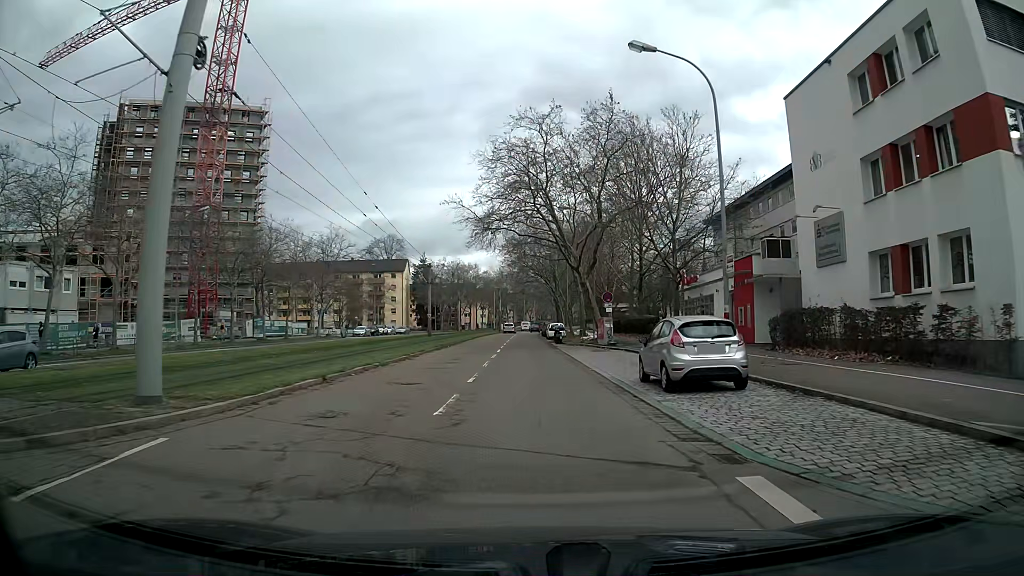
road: tertiary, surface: asphalt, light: Day
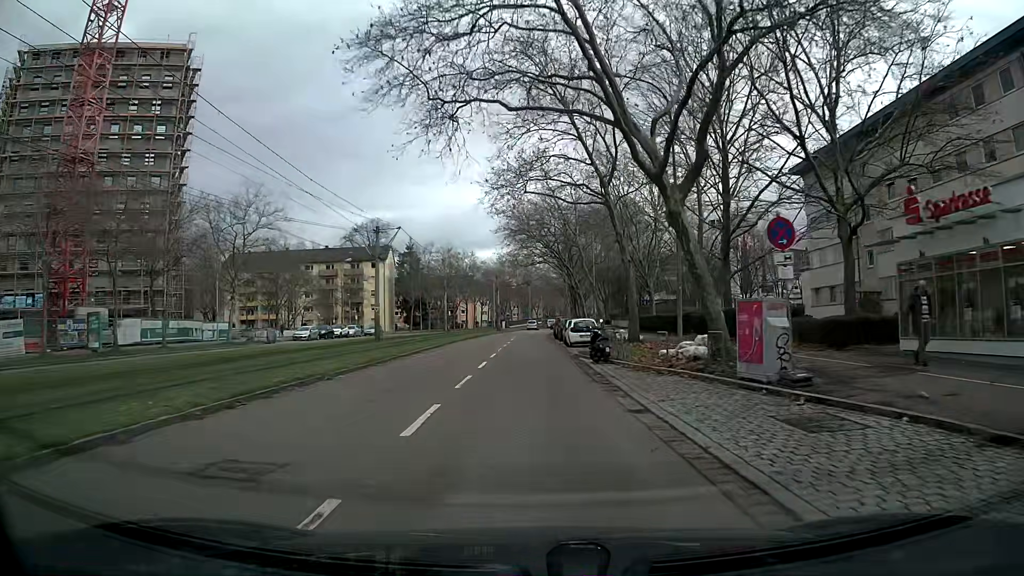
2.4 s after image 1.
(-0.1, +26.1) m; 0°
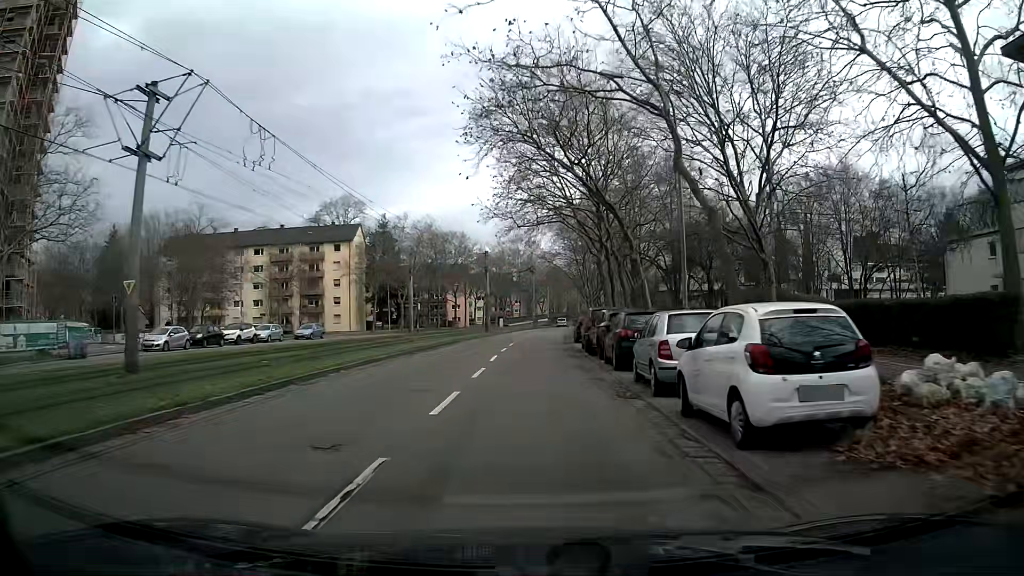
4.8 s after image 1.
(-0.1, +28.4) m; 0°
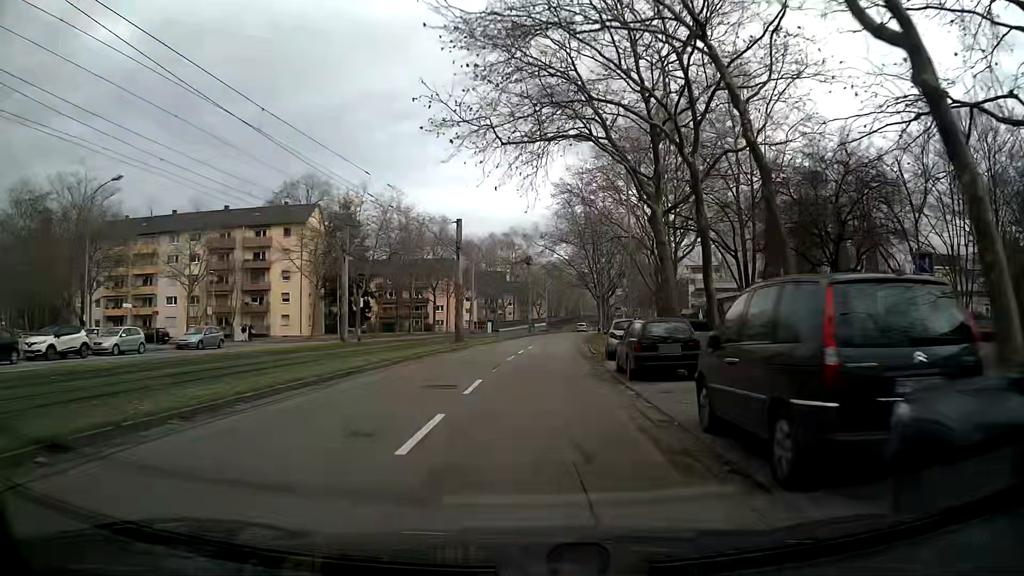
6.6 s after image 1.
(+0.1, +21.5) m; +1°
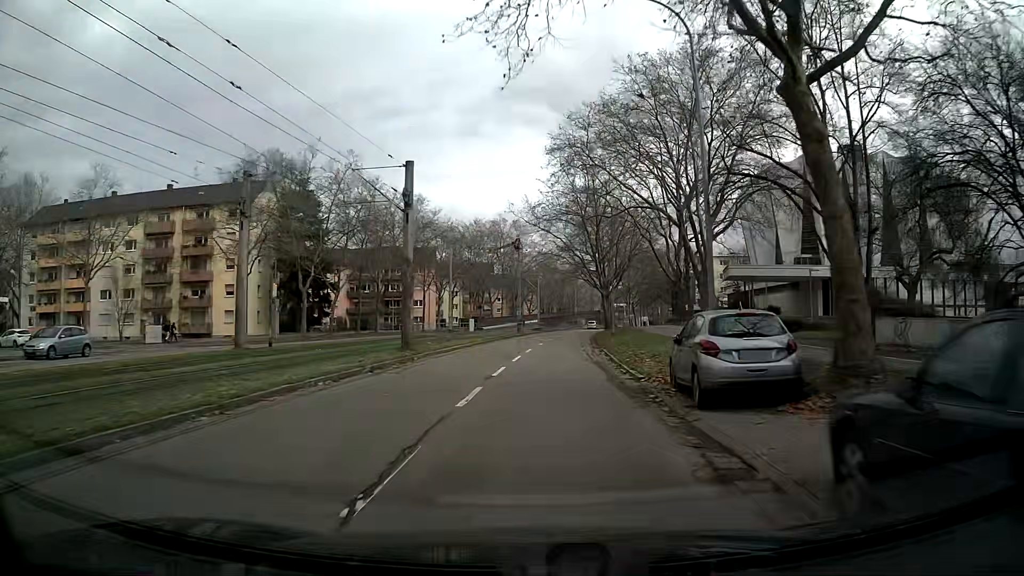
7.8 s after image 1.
(+0.1, +14.3) m; +1°
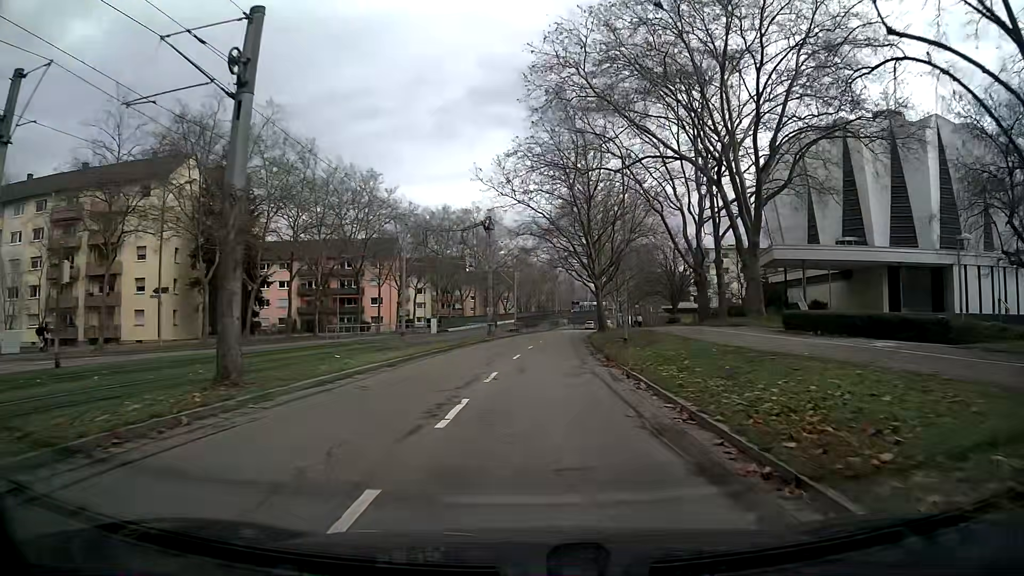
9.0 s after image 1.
(+0.2, +14.4) m; +2°
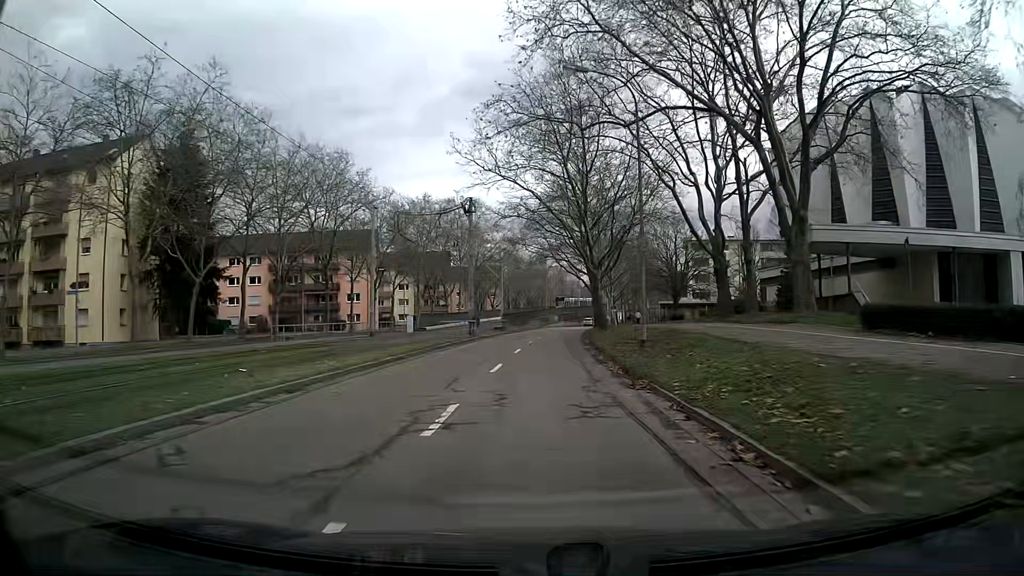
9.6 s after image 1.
(0.0, +7.3) m; +1°
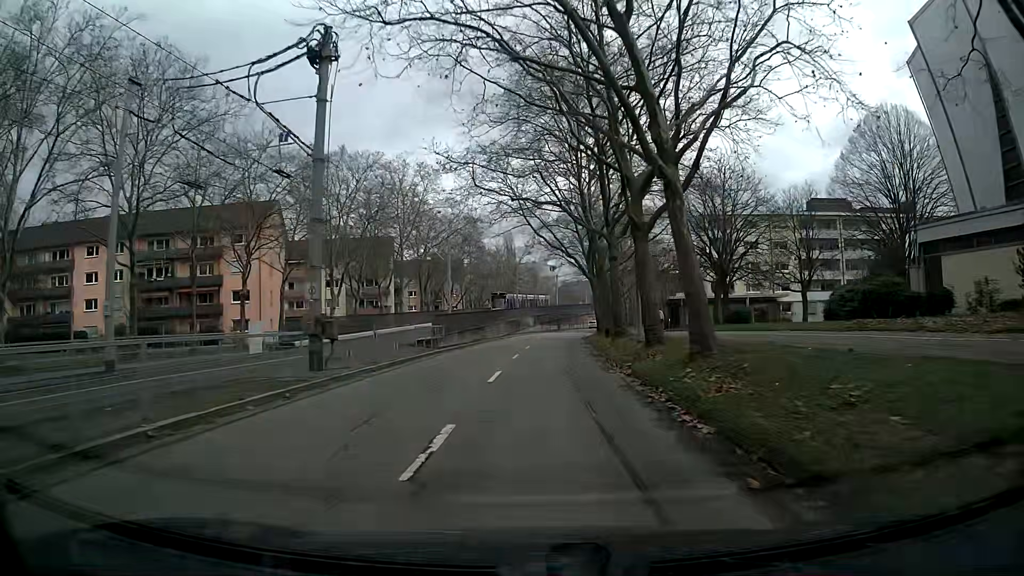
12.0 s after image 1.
(+0.6, +29.2) m; +3°
(0, +10) (0, +20) (+1, +30) (+1, +40) (+2, +50) (+3, +60) (+4, +70) (+5, +80) (+6, +90) (+8, +100) m
